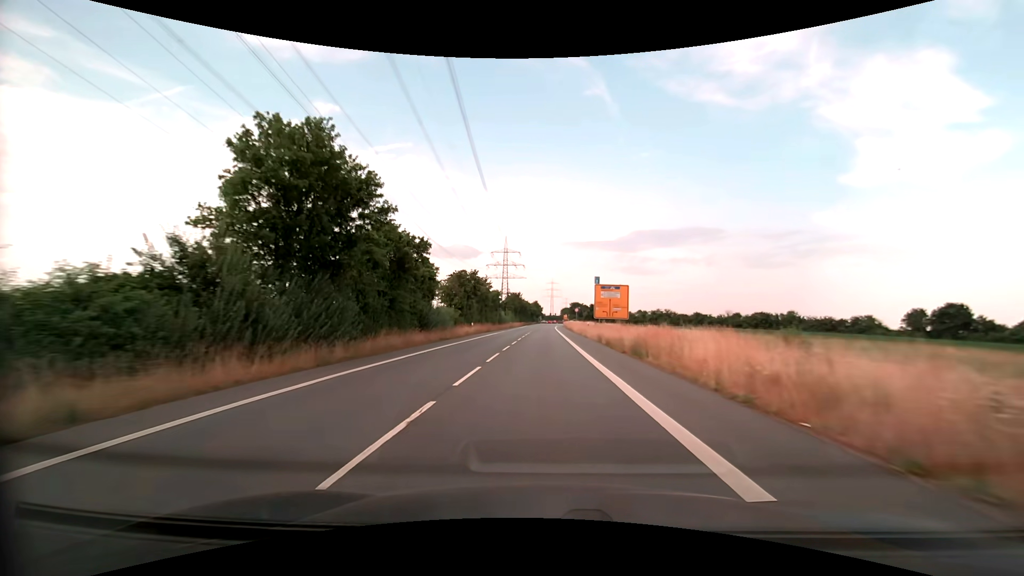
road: secondary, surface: asphalt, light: Day
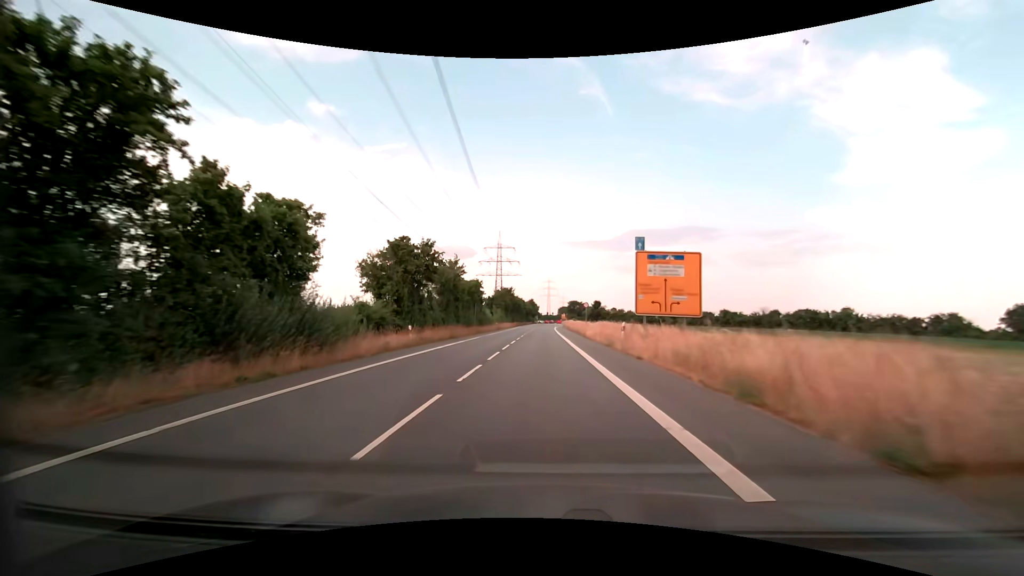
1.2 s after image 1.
(+0.1, +23.3) m; +1°
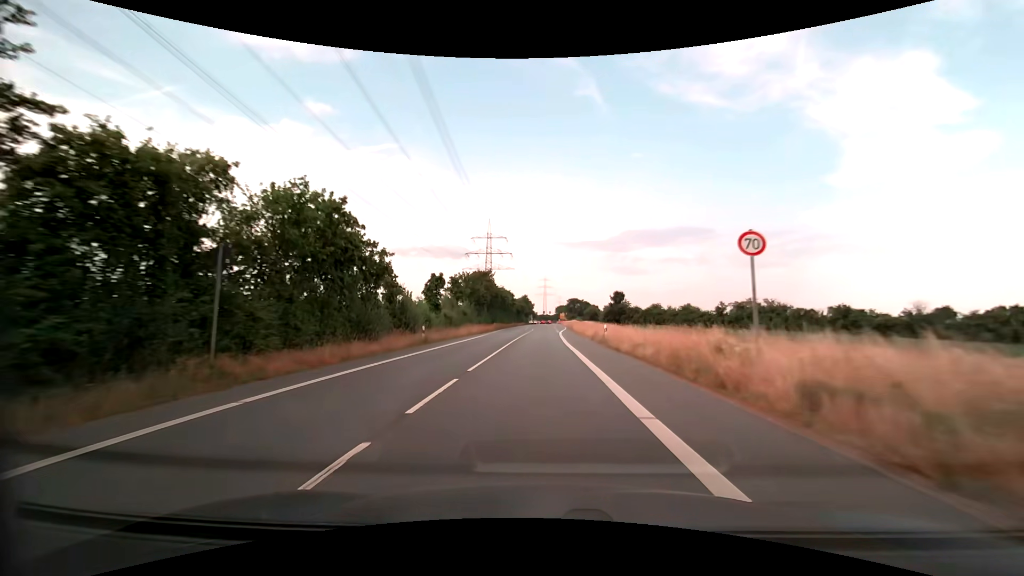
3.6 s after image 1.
(+0.1, +45.6) m; 0°
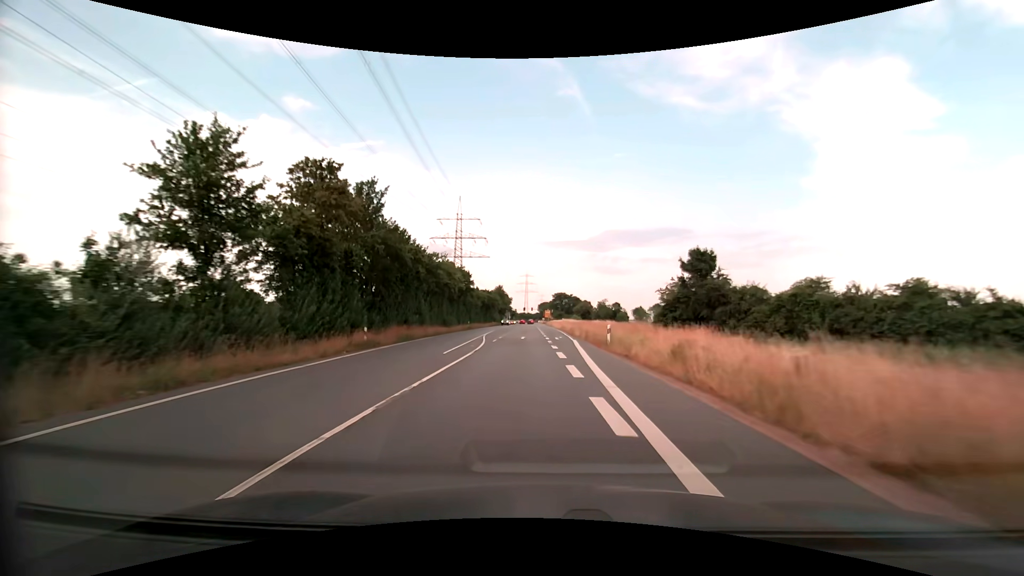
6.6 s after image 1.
(+0.6, +55.3) m; +2°
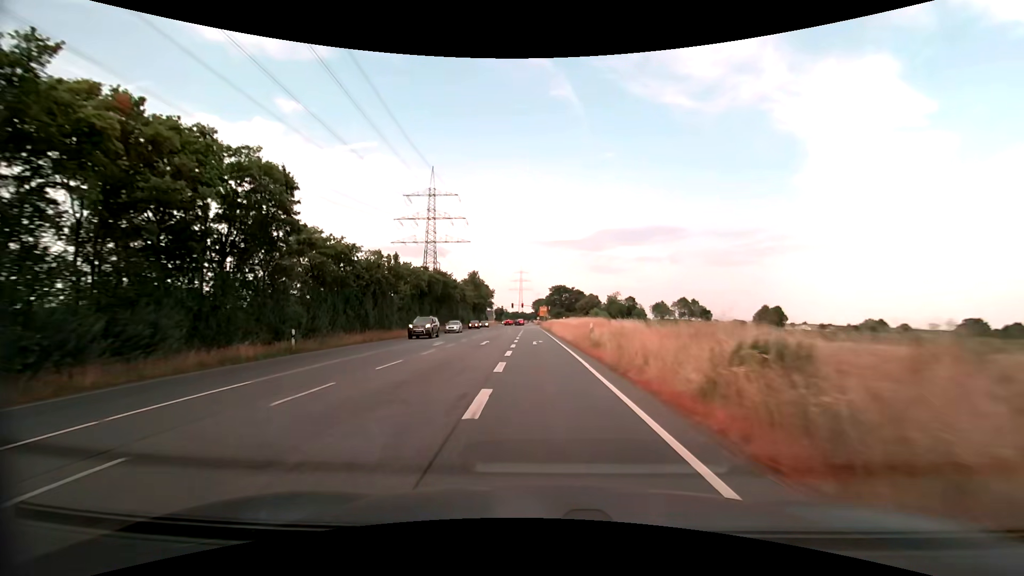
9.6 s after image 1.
(+1.0, +53.0) m; +1°
(0, +10) (0, +20) (0, +30) (0, +40) (-1, +50) (-1, +60) (-1, +70) (-1, +80) (-2, +90) (-2, +100) m
